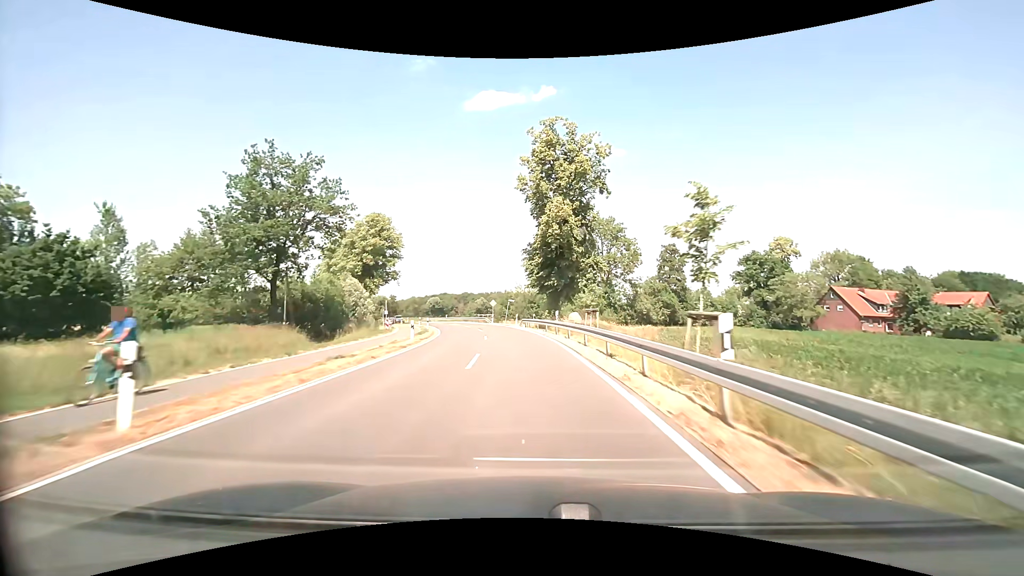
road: tertiary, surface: asphalt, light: Day
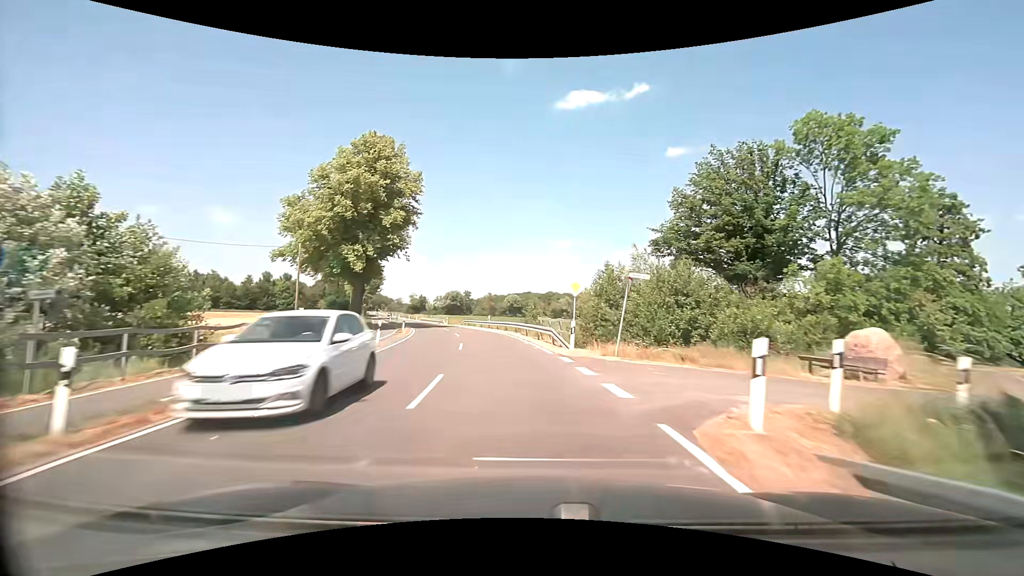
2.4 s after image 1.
(-2.9, +40.7) m; -10°
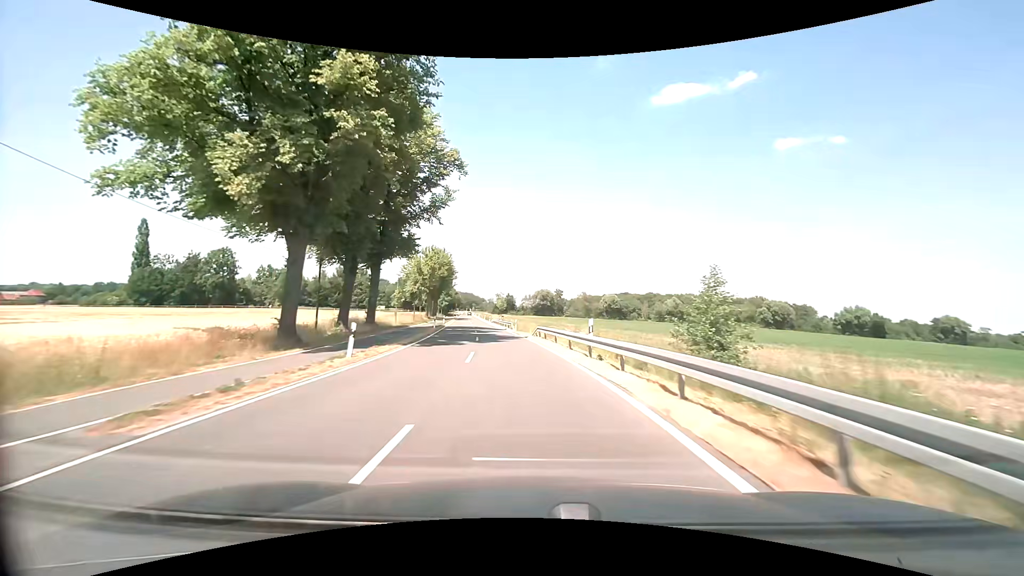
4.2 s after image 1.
(-2.6, +29.4) m; -11°
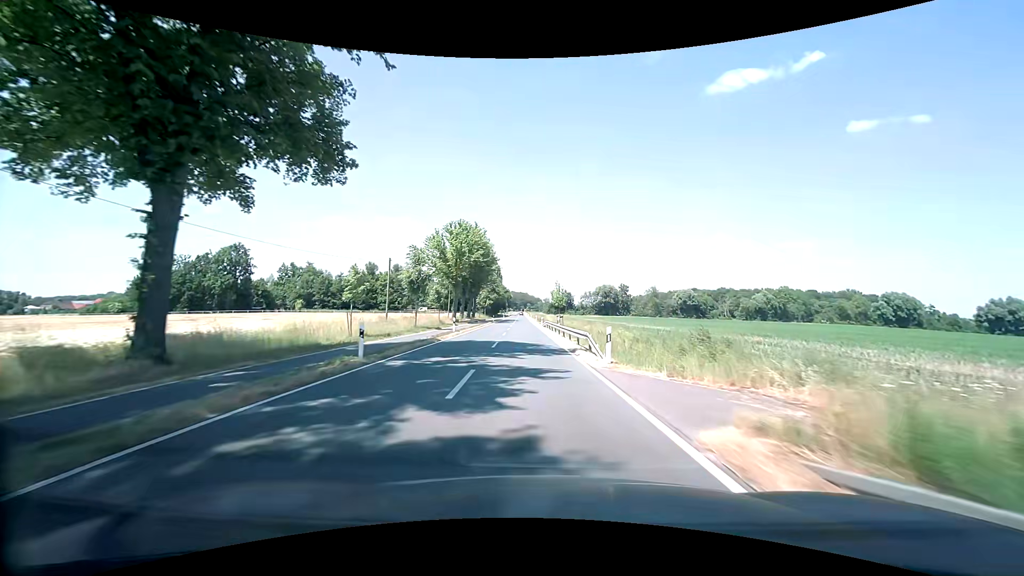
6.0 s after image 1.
(-2.0, +30.5) m; -6°
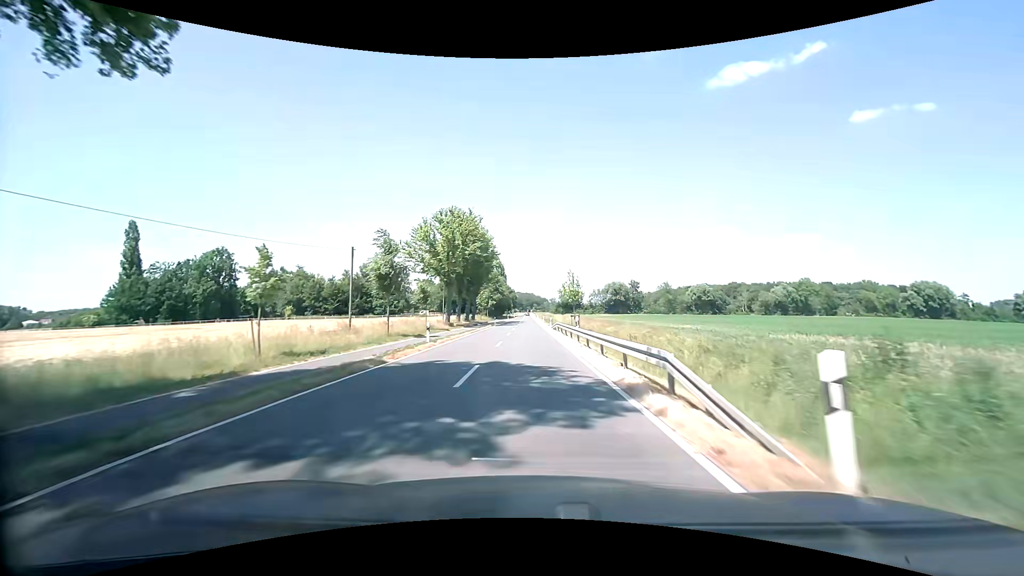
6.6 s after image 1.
(0.0, +10.8) m; -1°
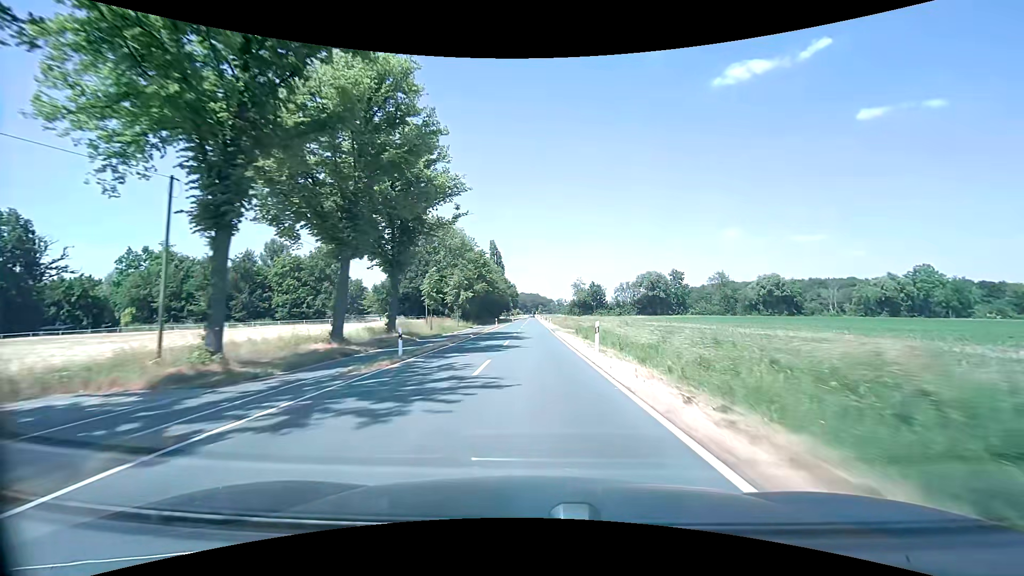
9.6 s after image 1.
(-0.7, +57.9) m; 0°
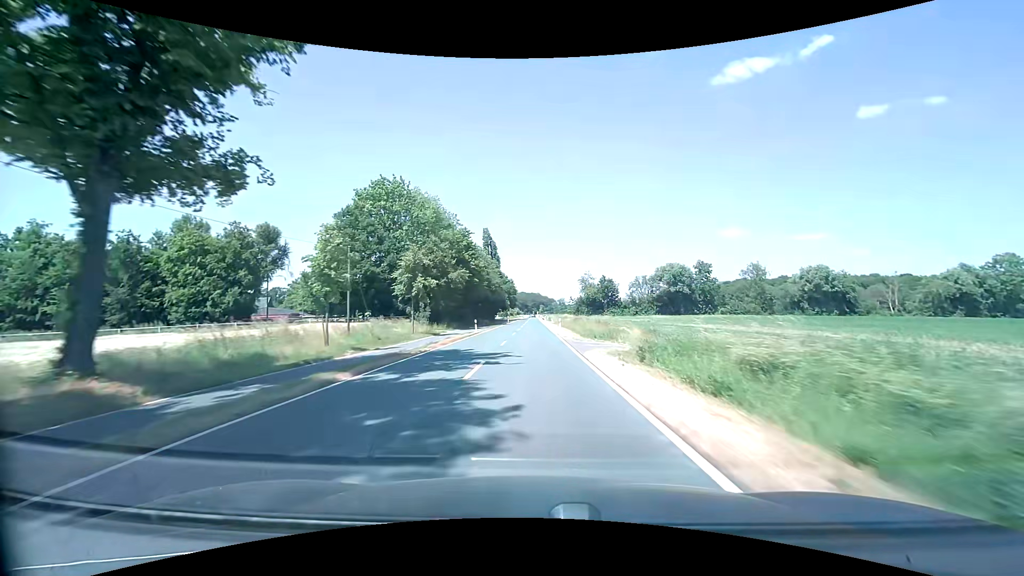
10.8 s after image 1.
(0.0, +24.9) m; 0°
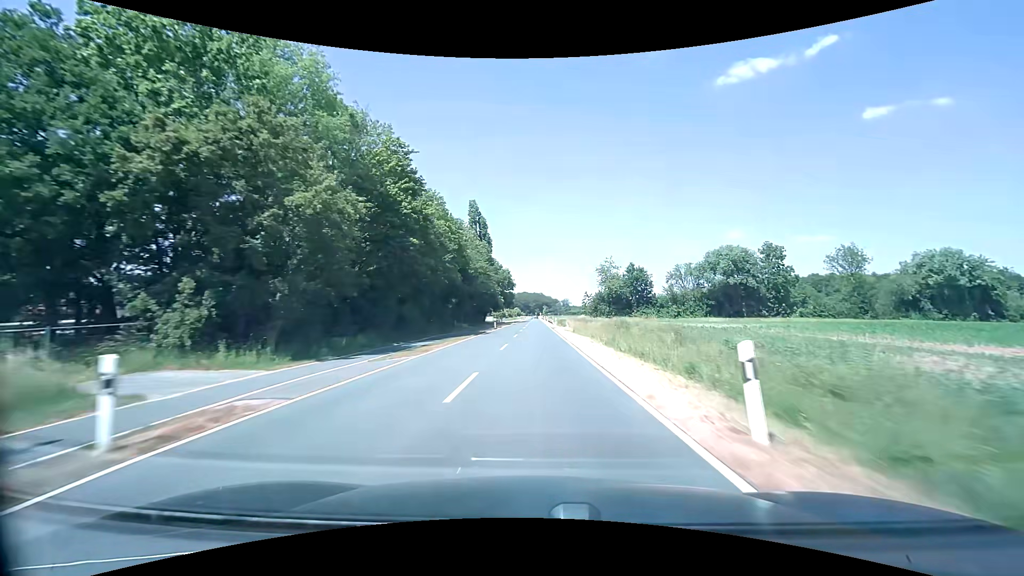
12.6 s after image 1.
(-0.1, +38.9) m; 0°
(0, +10) (0, +20) (0, +30) (0, +40) (0, +50) (0, +60) (0, +70) (0, +80) (0, +90) (+1, +100) m
